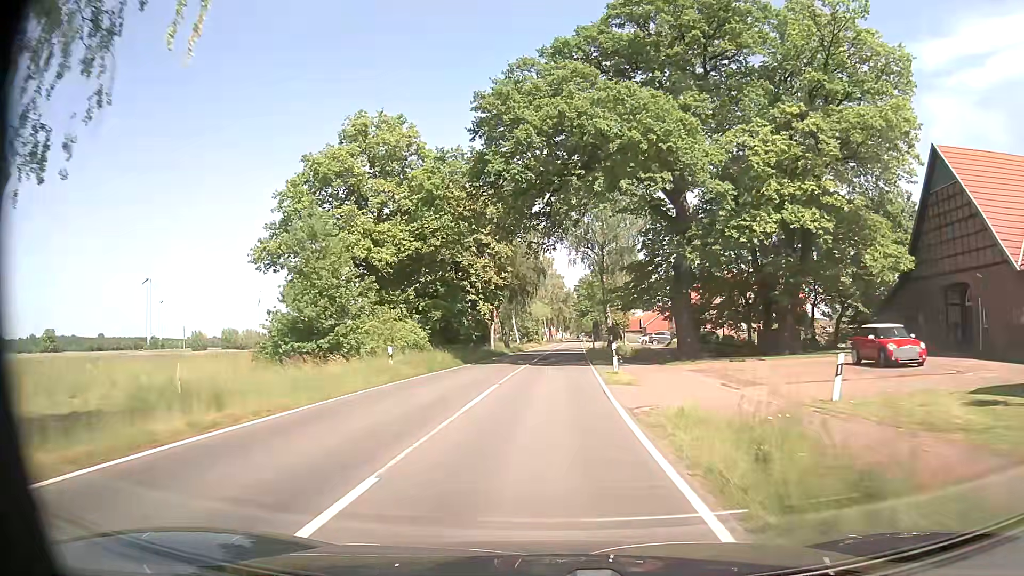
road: secondary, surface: asphalt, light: Day
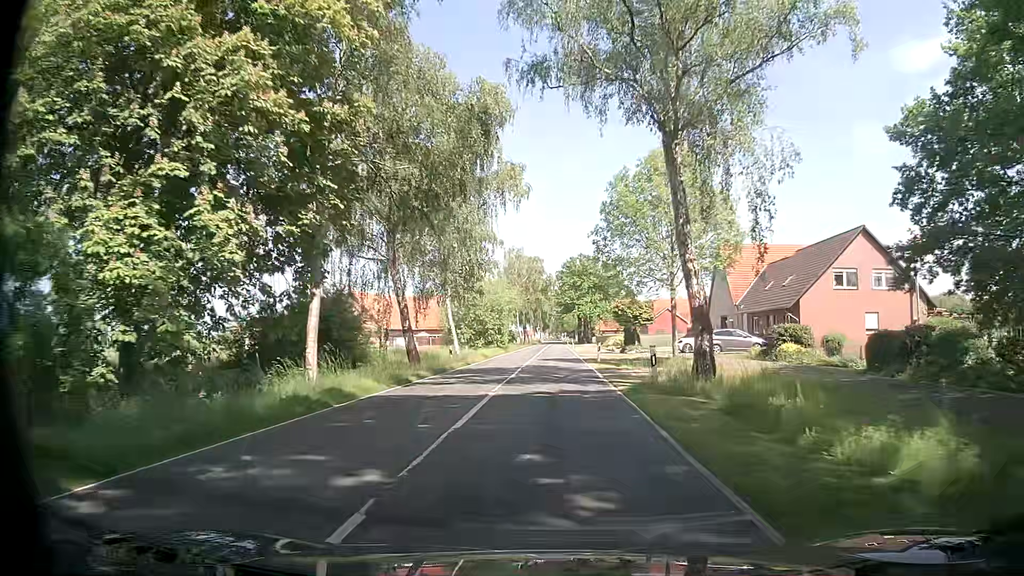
(+0.8, +38.0) m; +1°
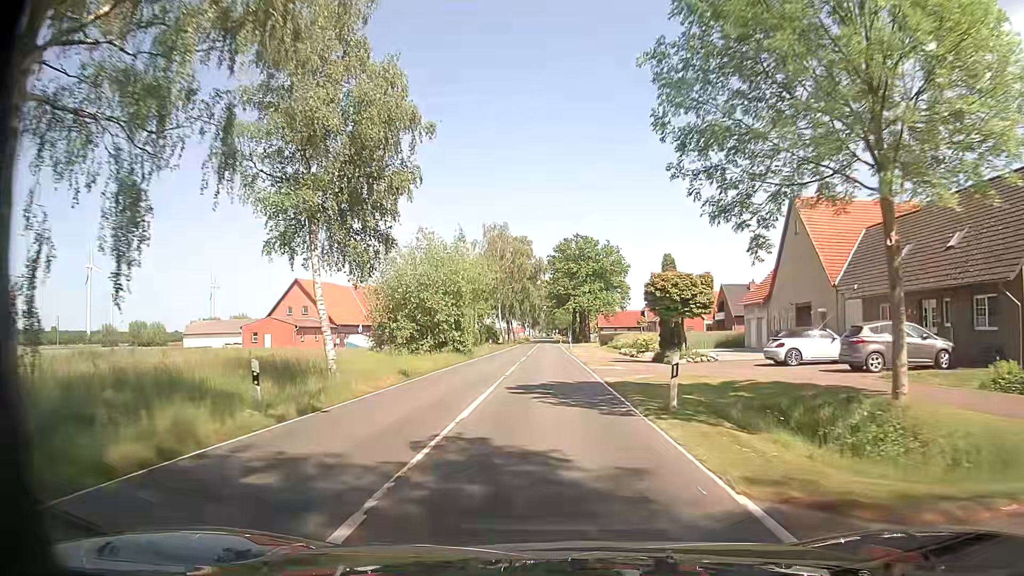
(+0.5, +22.9) m; +1°
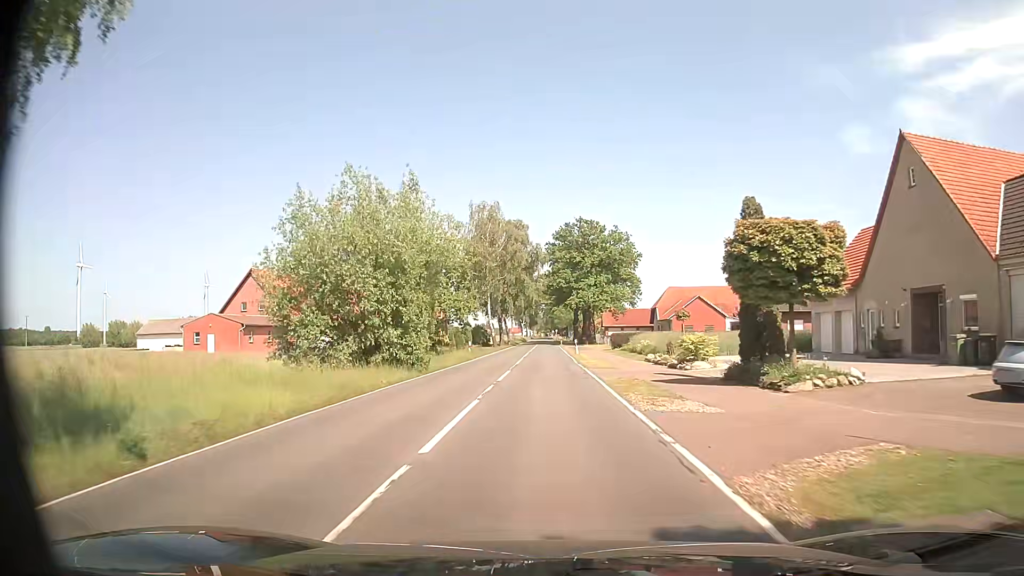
(+0.1, +15.3) m; +1°
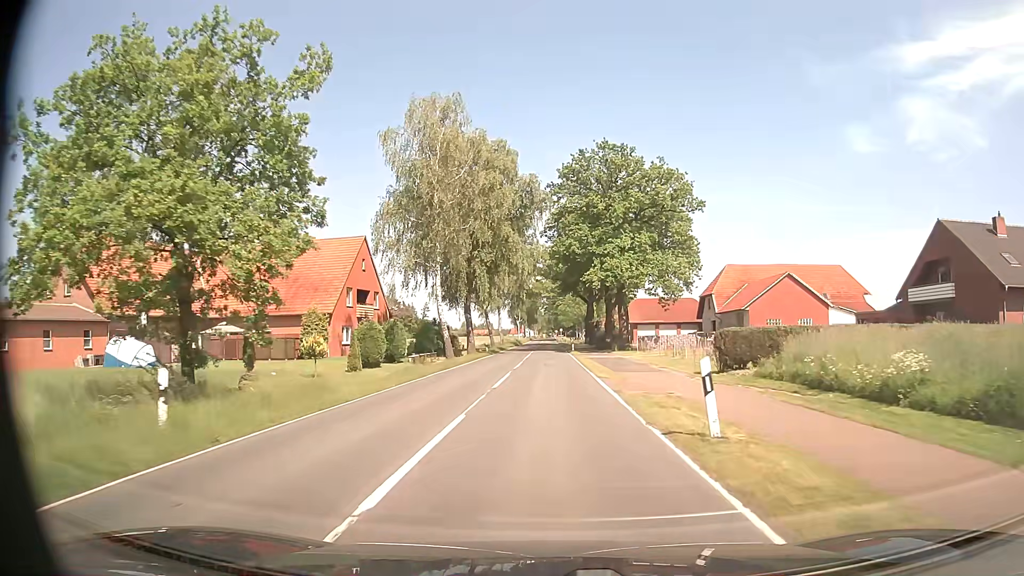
(-0.2, +38.3) m; -1°
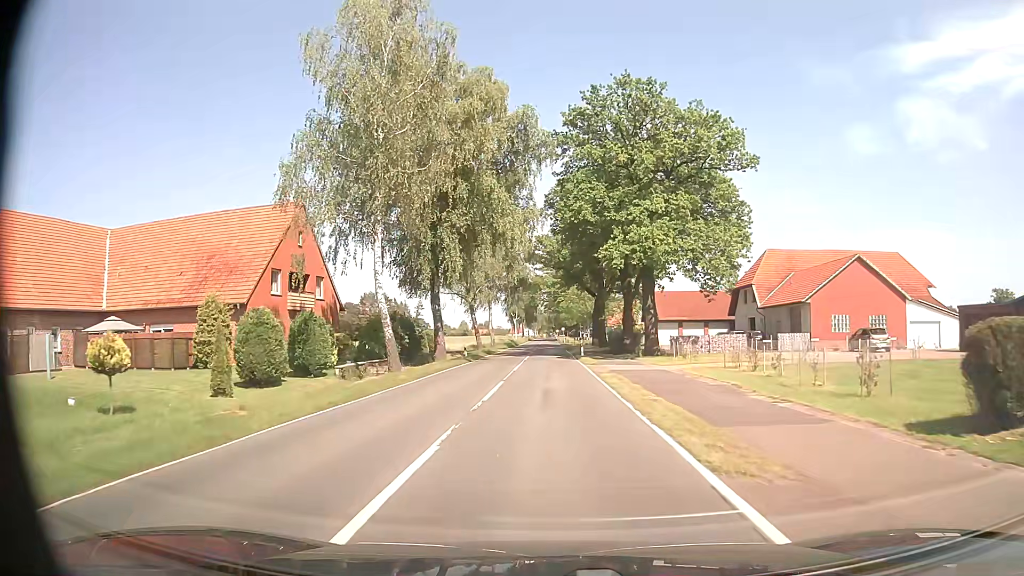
(0.0, +15.3) m; 0°
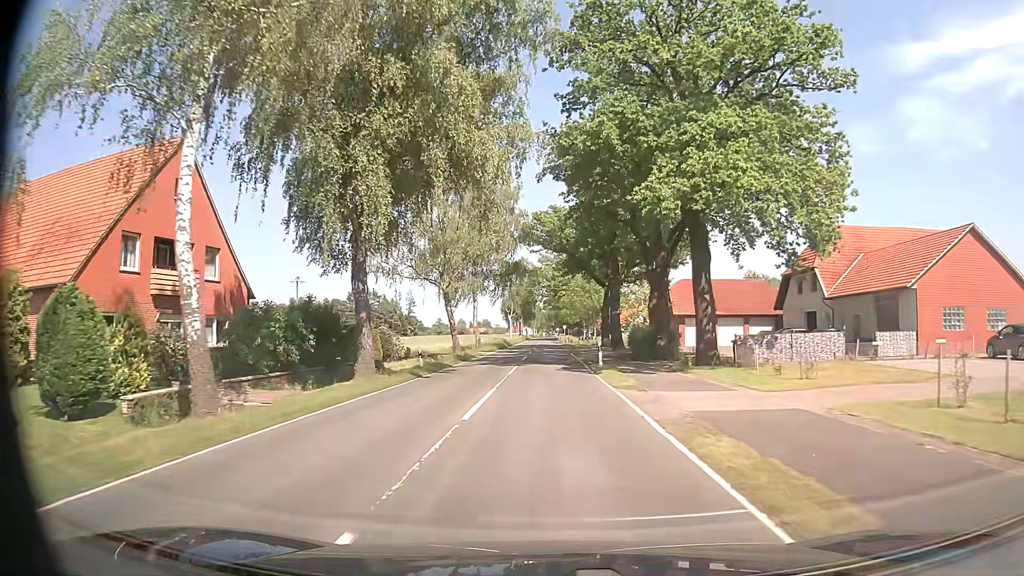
(+0.1, +15.3) m; 0°
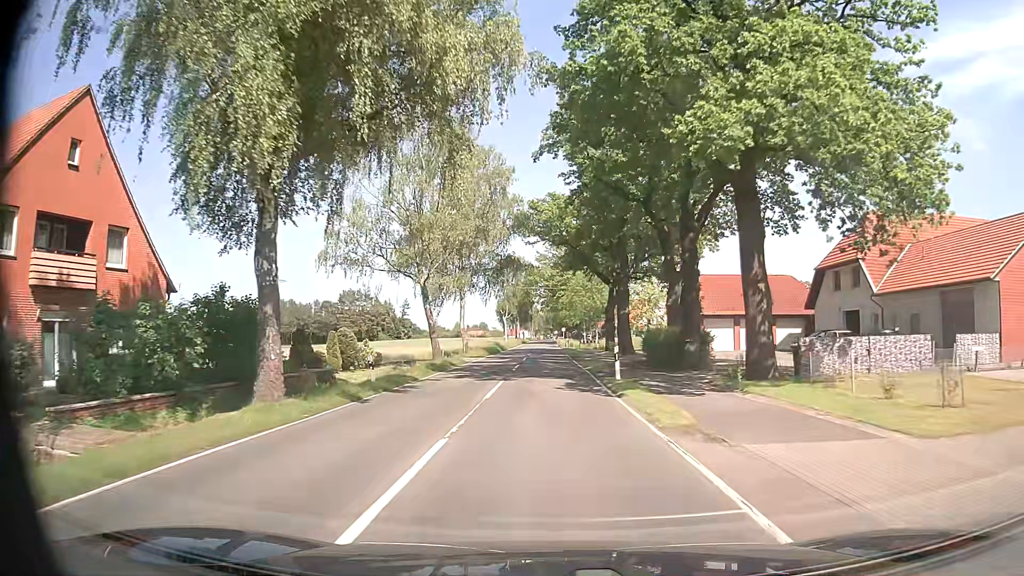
(0.0, +7.6) m; 0°
(0, +10) (0, +20) (0, +30) (0, +40) (0, +50) (0, +60) (0, +70) (-1, +80) (-1, +90) (-1, +100) m
